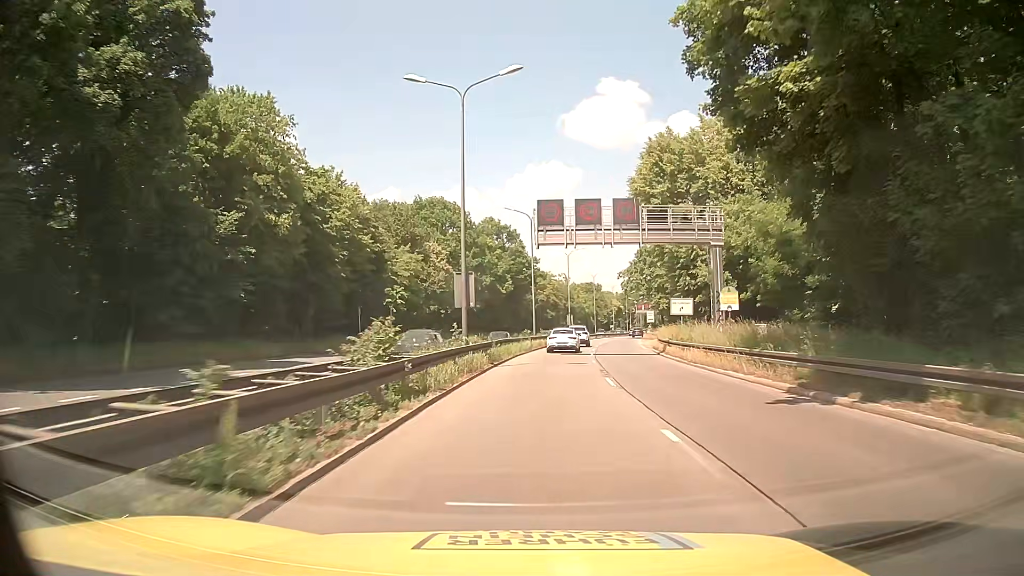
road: trunk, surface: asphalt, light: Day
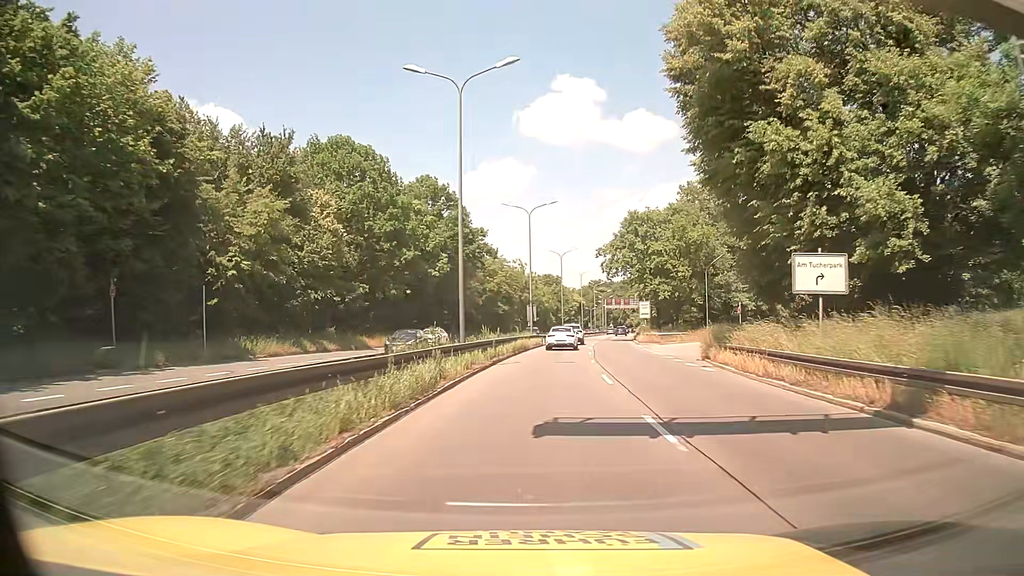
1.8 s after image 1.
(+0.8, +27.6) m; +4°
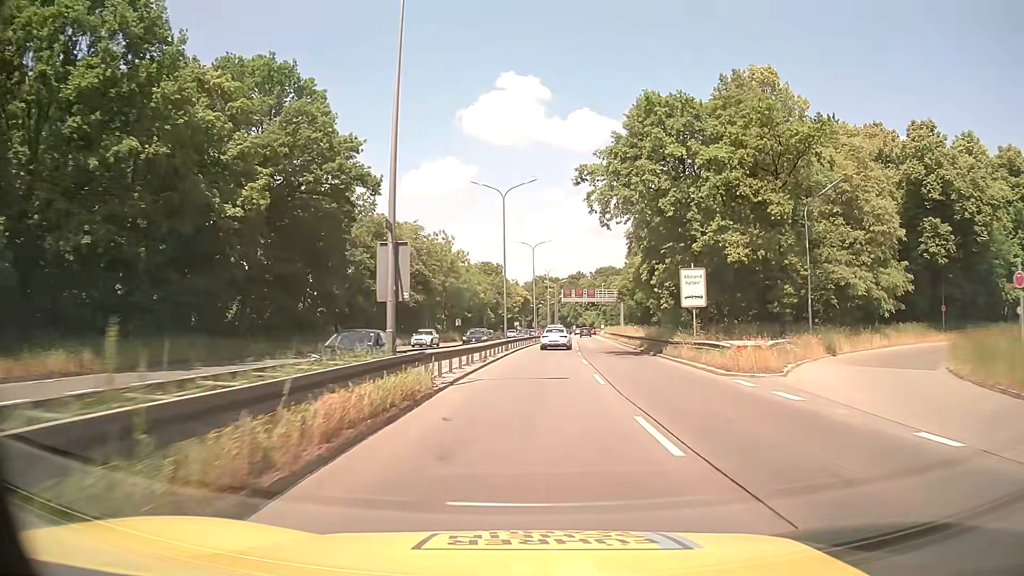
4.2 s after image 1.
(+1.2, +36.4) m; +4°
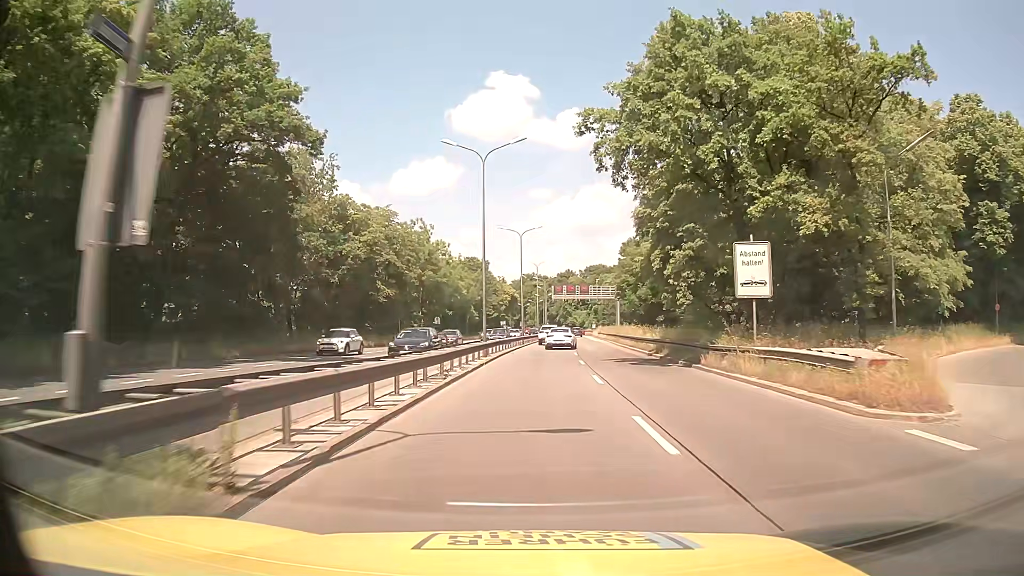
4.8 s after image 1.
(+0.1, +9.2) m; +1°
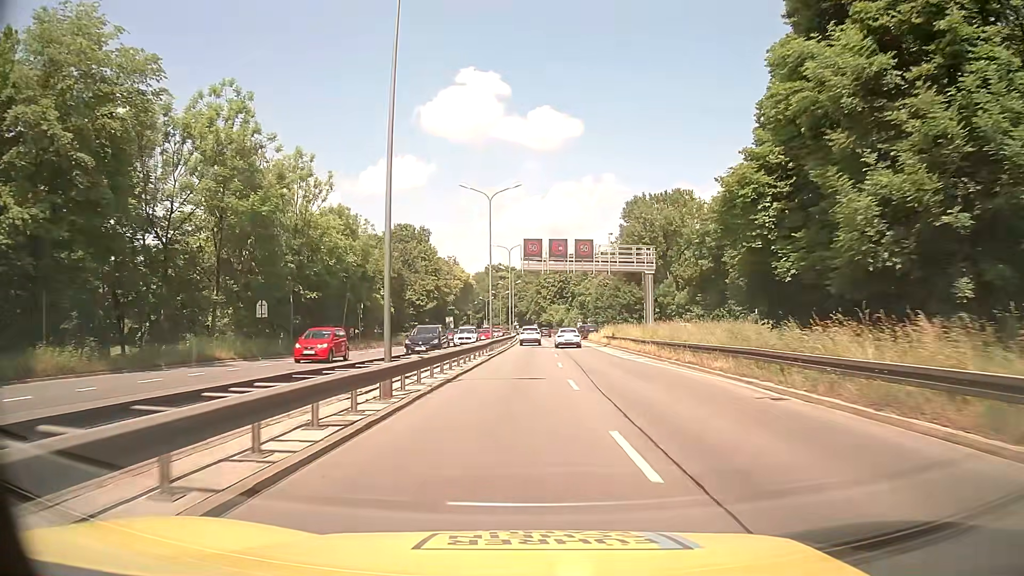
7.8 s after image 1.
(+1.6, +46.7) m; +3°
(0, +10) (0, +20) (0, +30) (0, +40) (0, +50) (0, +60) (0, +70) (0, +80) (0, +90) (0, +100) m
